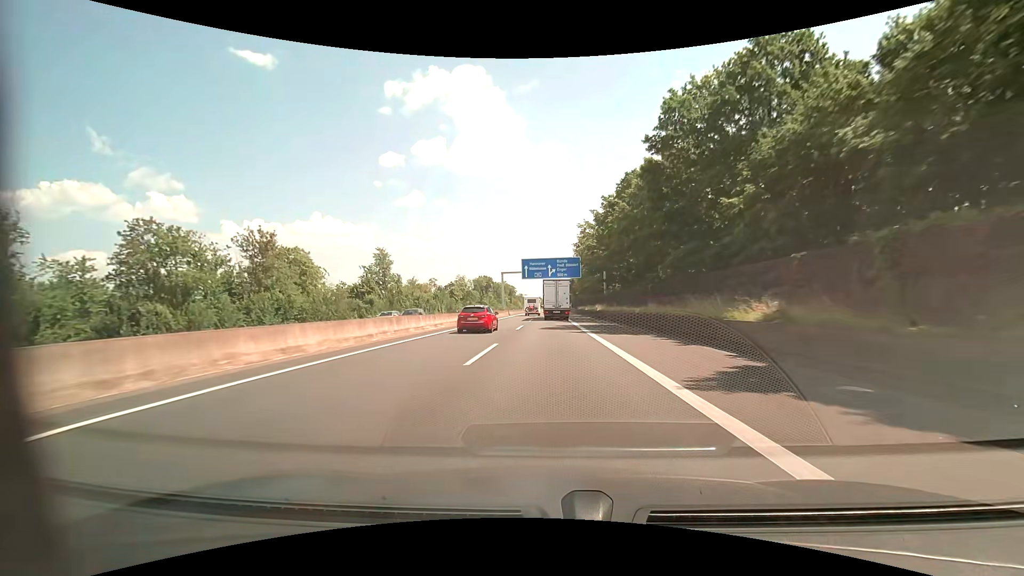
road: motorway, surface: asphalt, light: Day
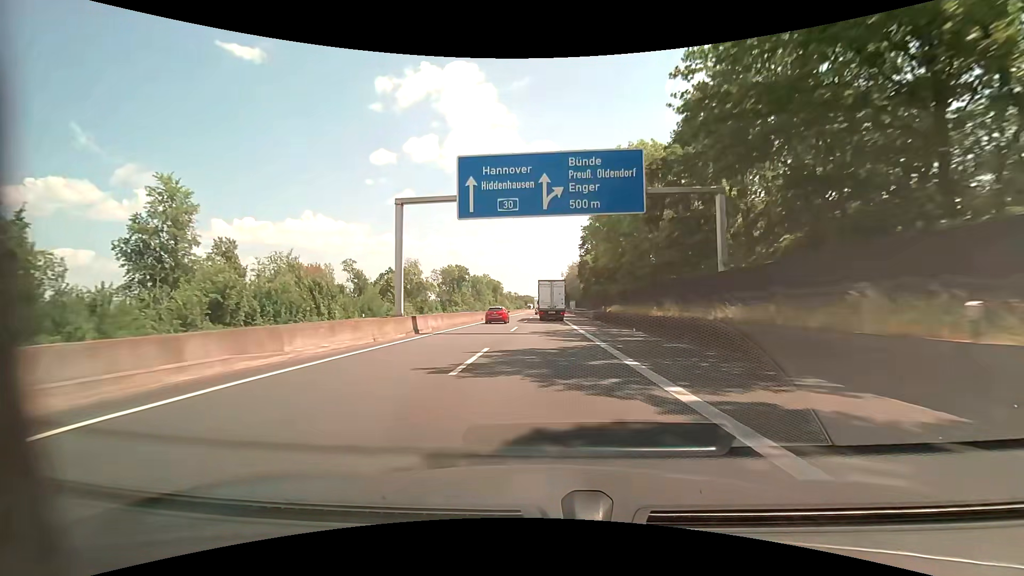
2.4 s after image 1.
(+0.3, +55.8) m; +1°
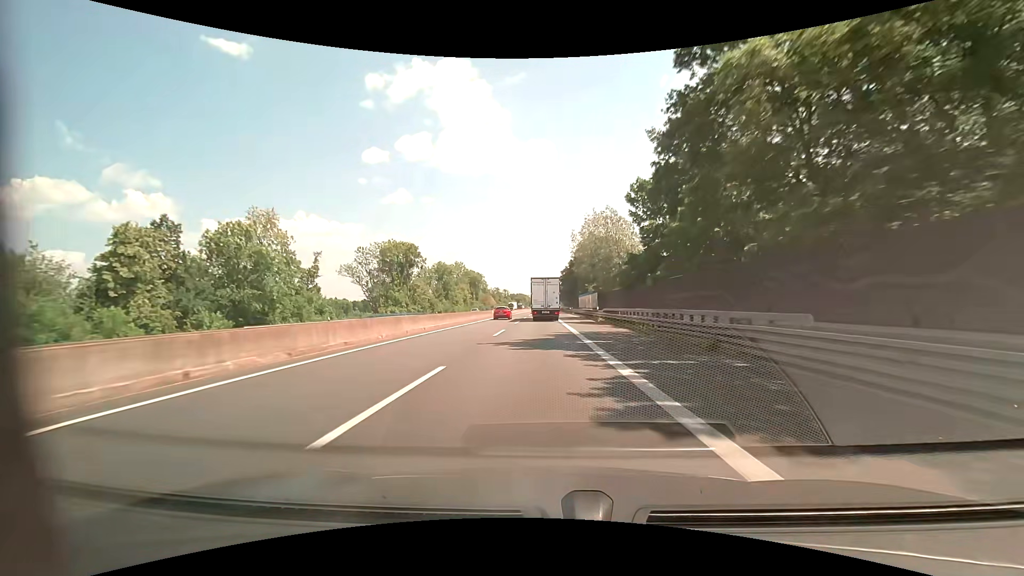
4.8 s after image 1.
(+0.3, +59.4) m; +1°
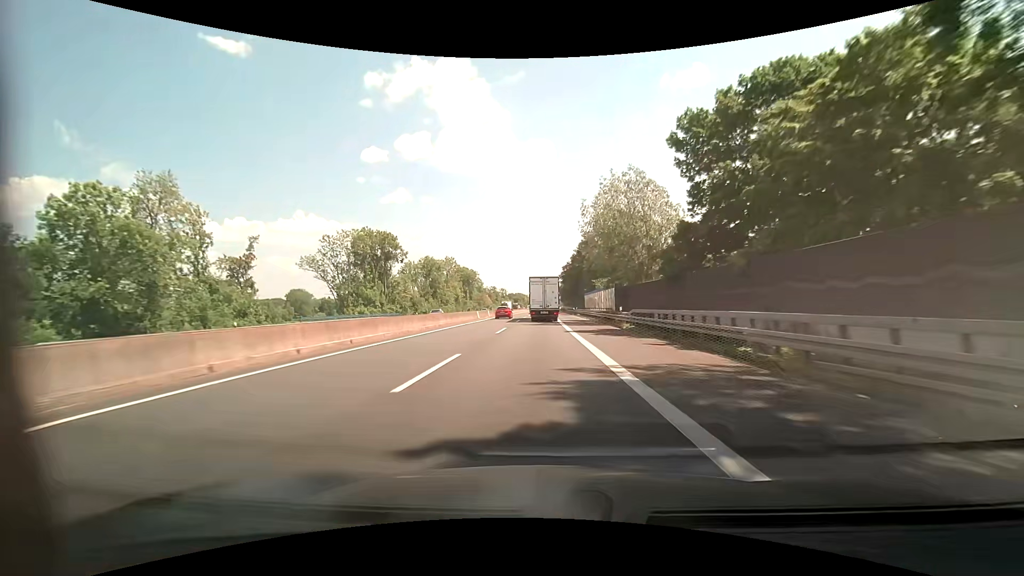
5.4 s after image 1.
(0.0, +15.3) m; 0°
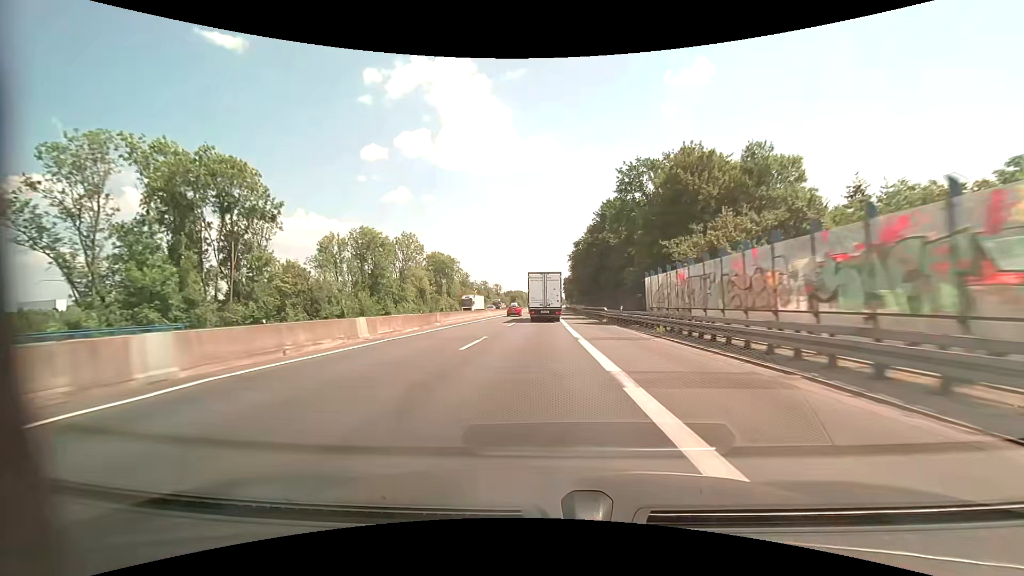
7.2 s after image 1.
(-0.1, +46.2) m; 0°
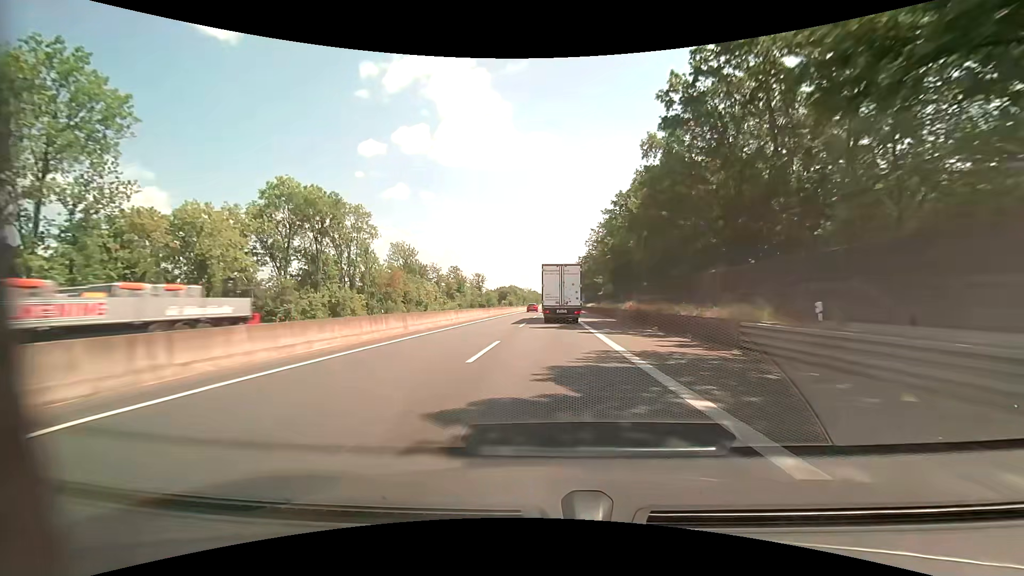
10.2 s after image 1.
(-0.3, +75.3) m; 0°
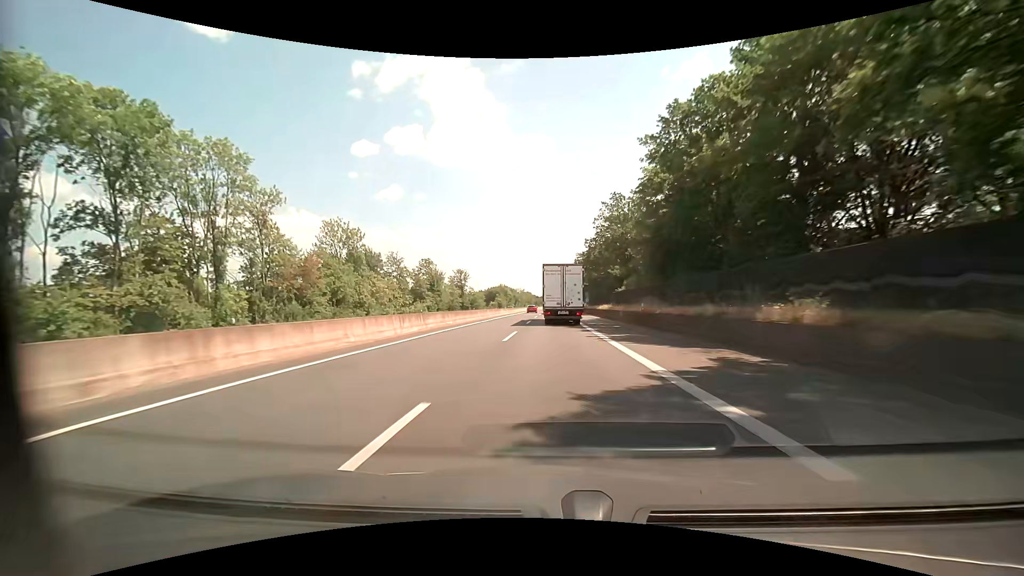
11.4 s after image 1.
(+0.1, +28.8) m; +1°
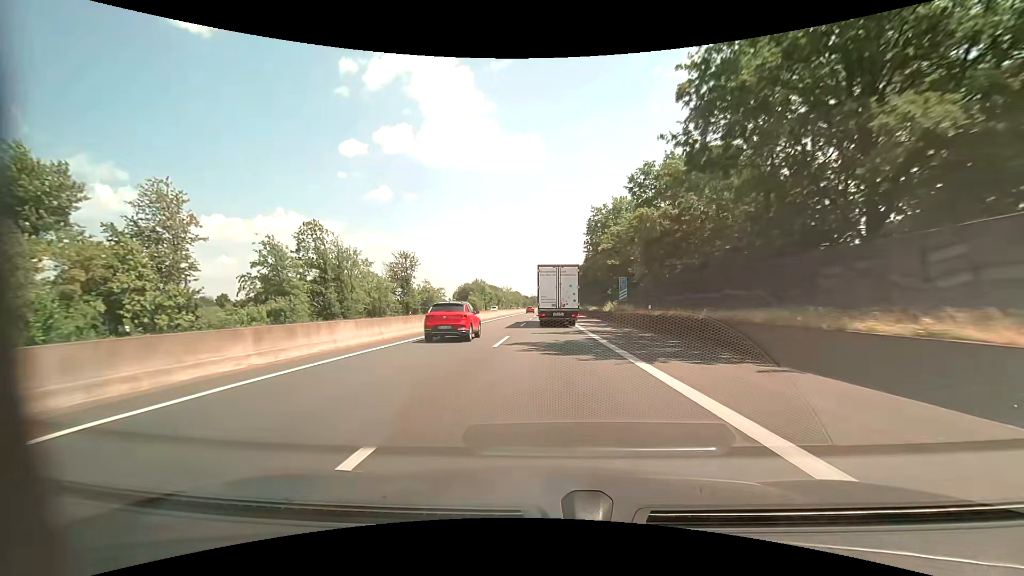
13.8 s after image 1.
(+0.5, +56.0) m; +1°
(0, +10) (0, +20) (0, +30) (0, +40) (0, +50) (0, +60) (0, +70) (+1, +80) (+1, +90) (+1, +100) m
